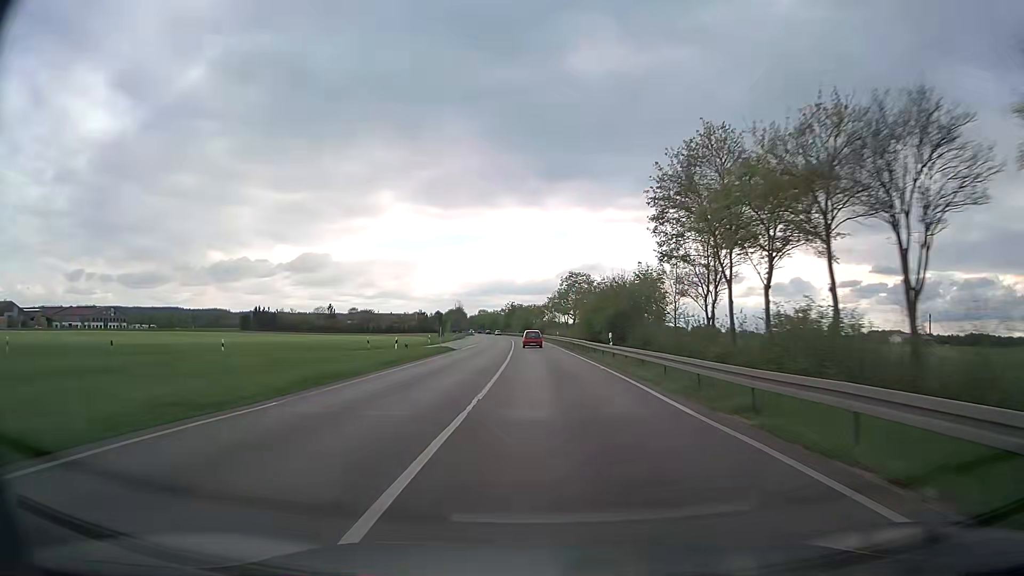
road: trunk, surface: asphalt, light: Day
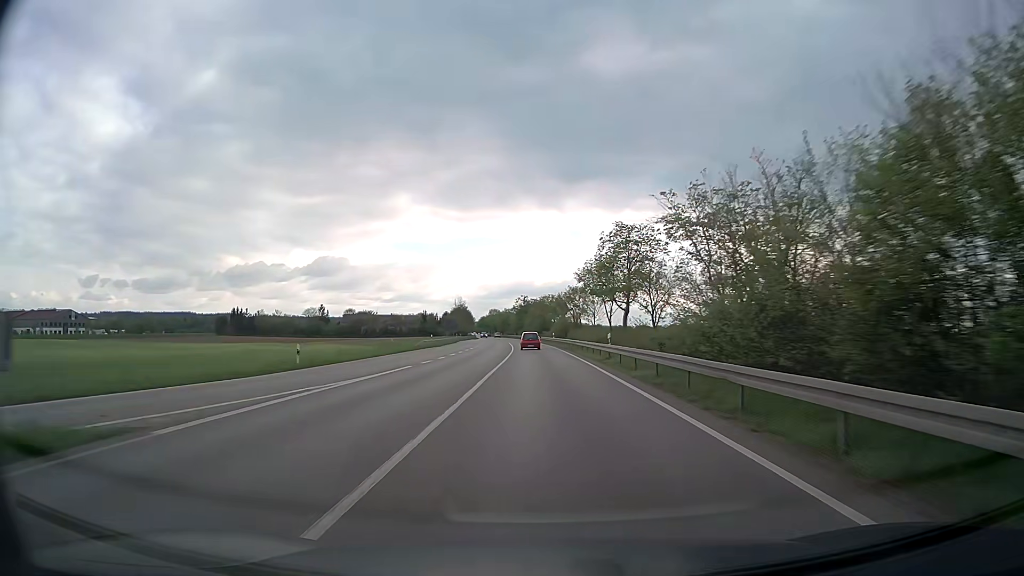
(-0.6, +44.1) m; -1°
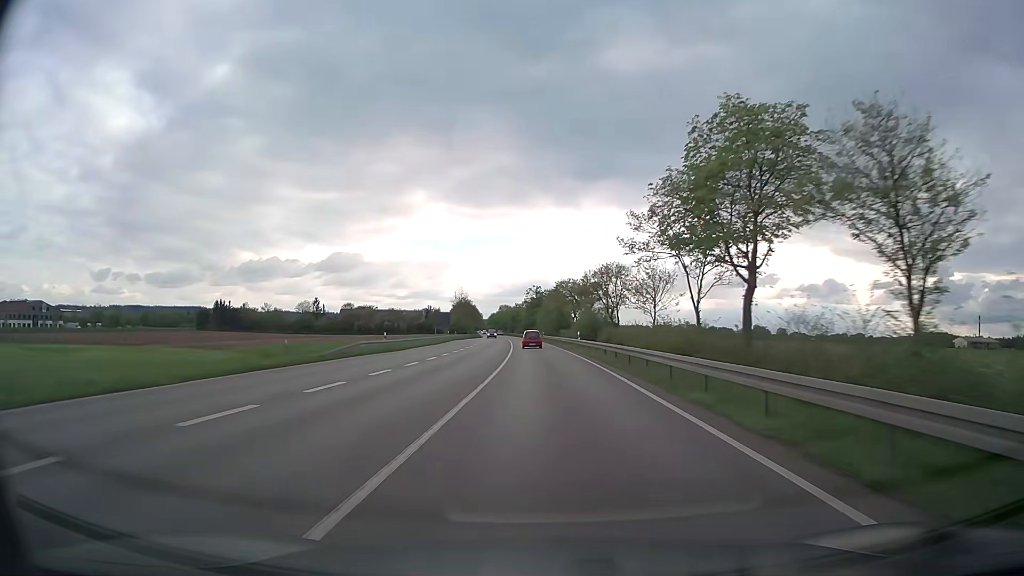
(-0.4, +29.1) m; -1°
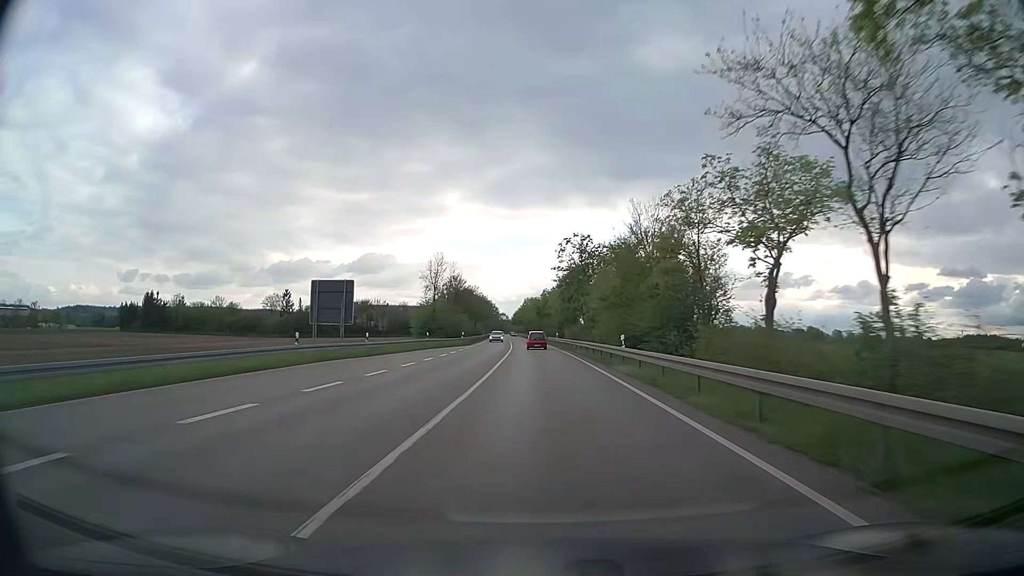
(-1.9, +72.0) m; -3°
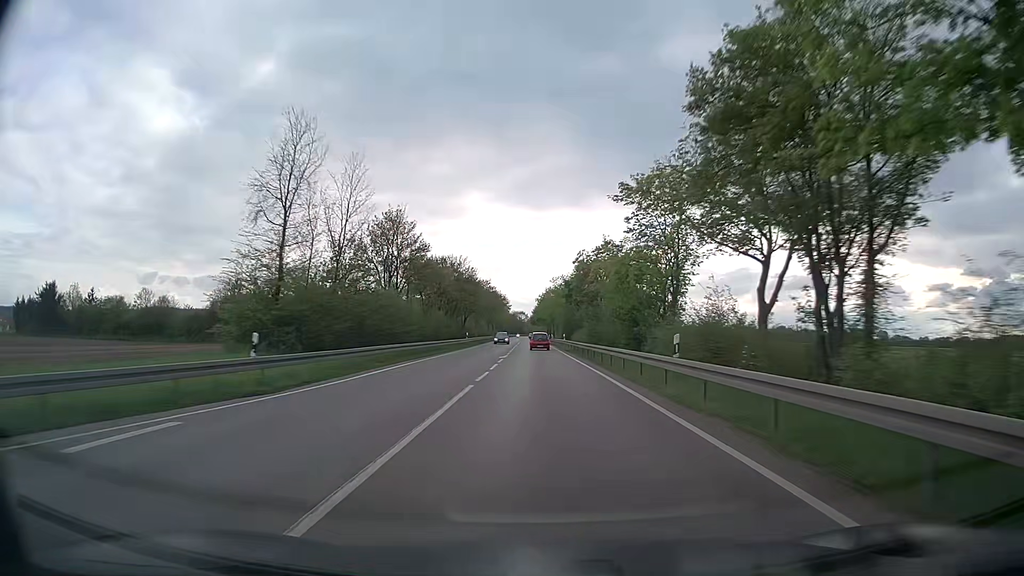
(-1.1, +57.2) m; -2°
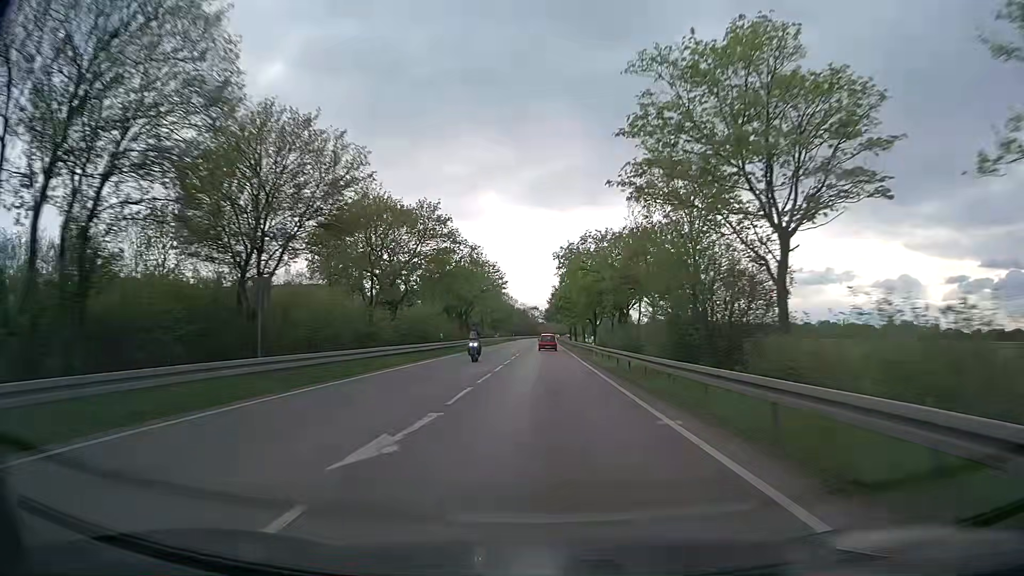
(-1.0, +72.5) m; -1°
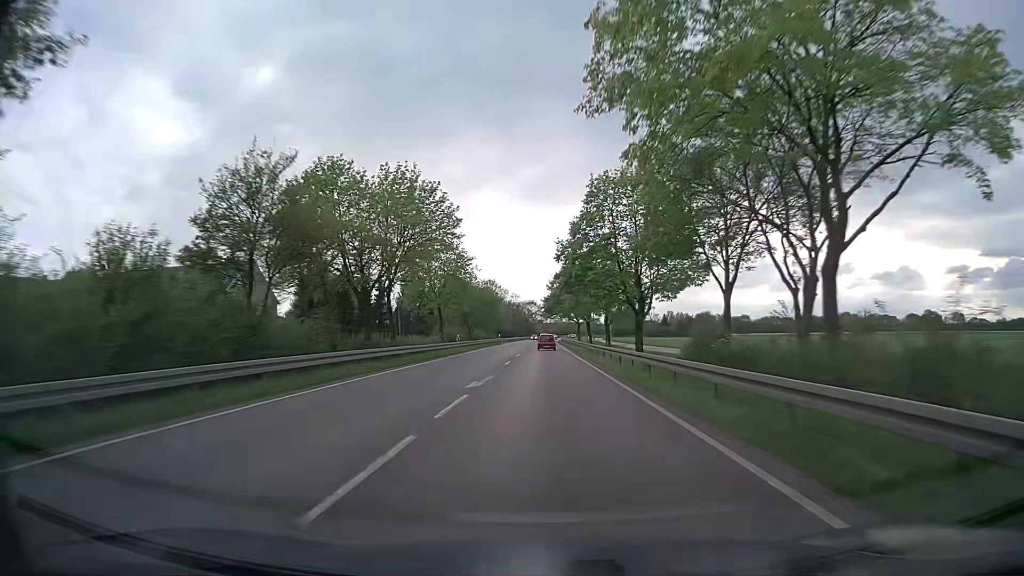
(-0.1, +44.4) m; 0°
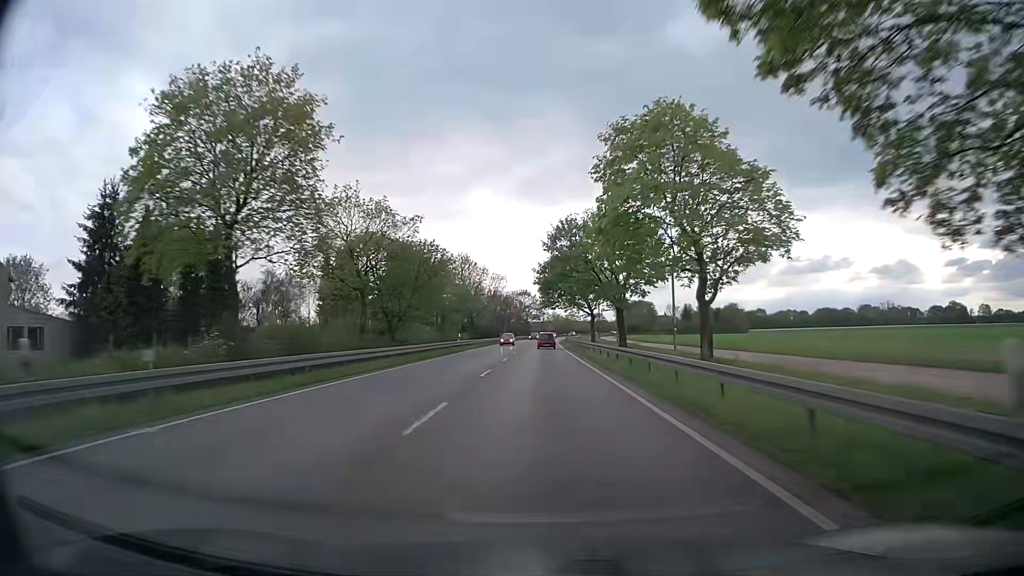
(+0.2, +45.2) m; 0°
(0, +10) (0, +20) (0, +30) (0, +40) (0, +50) (0, +60) (0, +70) (0, +80) (0, +90) (0, +100) m
